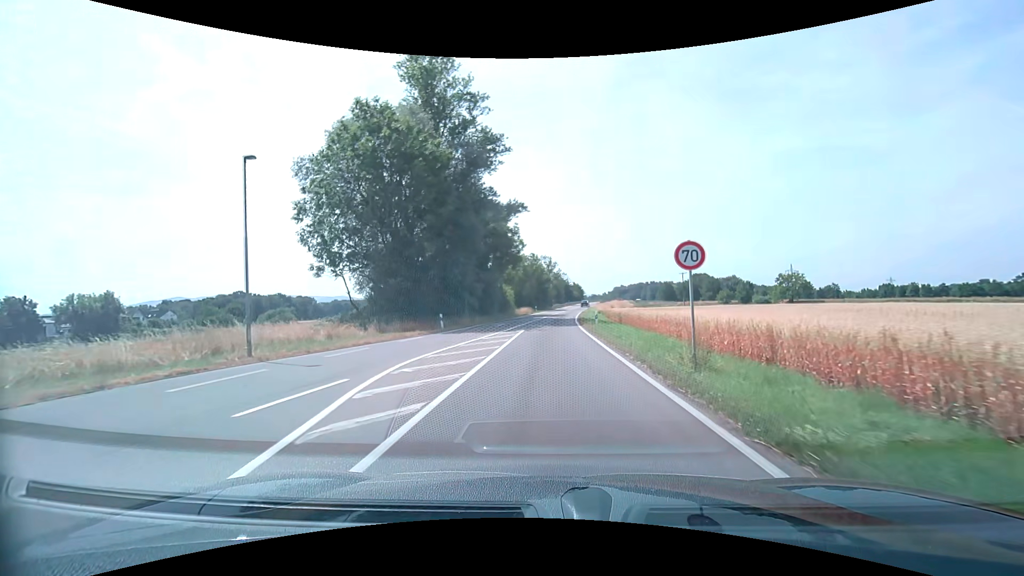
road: secondary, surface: asphalt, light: Day
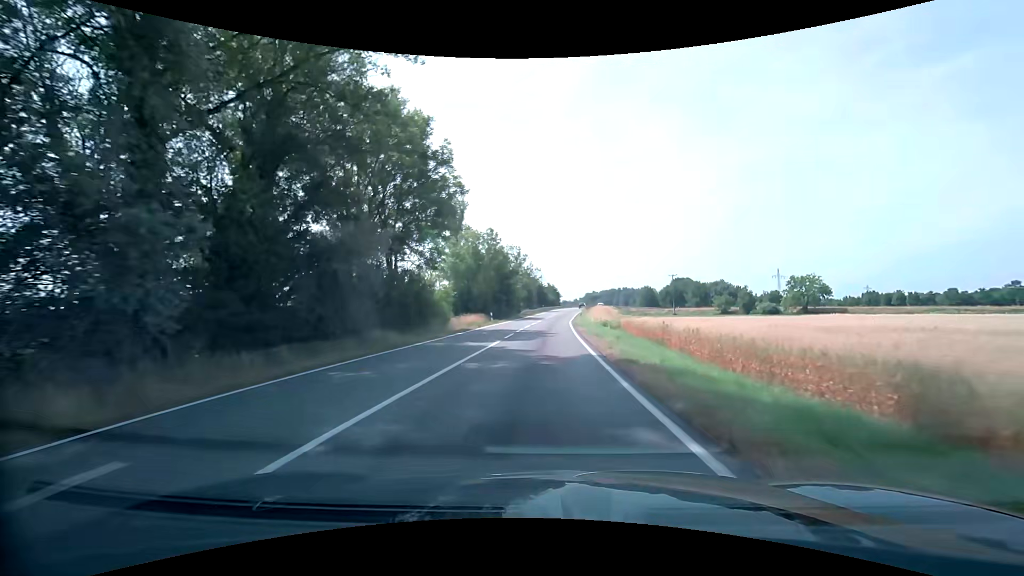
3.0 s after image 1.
(+0.7, +34.6) m; +4°
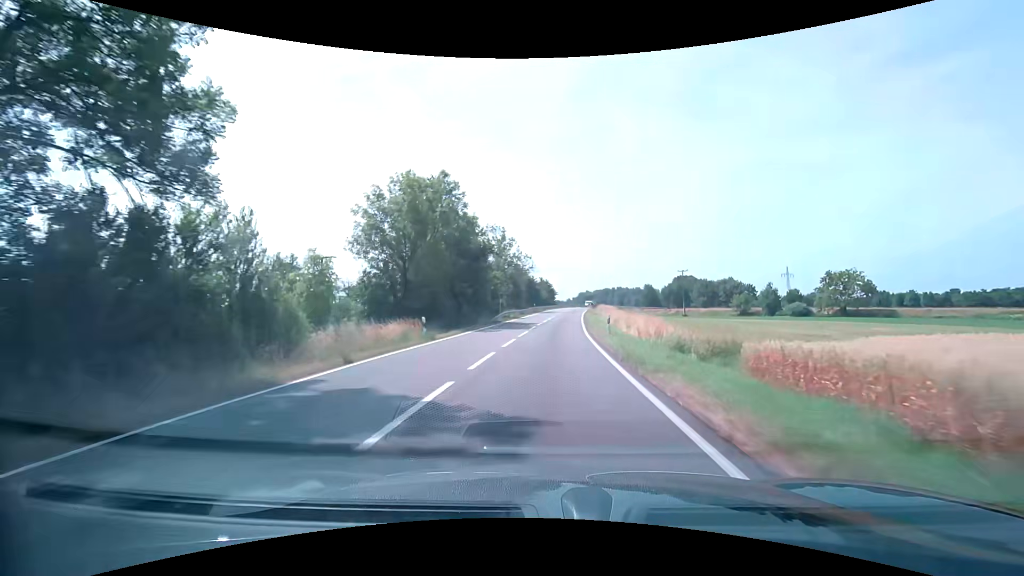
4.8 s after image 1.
(-0.1, +24.4) m; 0°
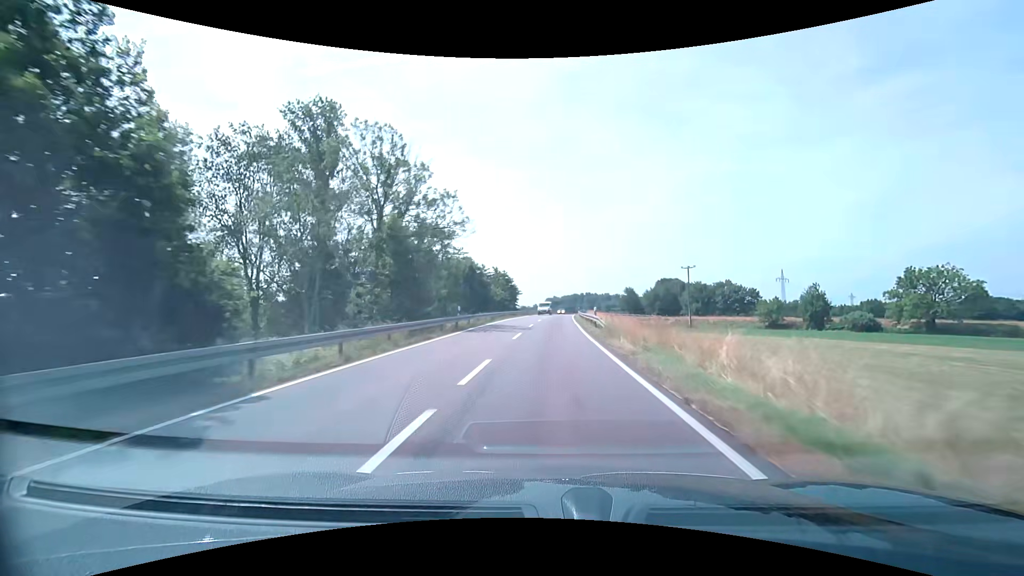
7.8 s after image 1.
(+1.7, +44.4) m; +4°
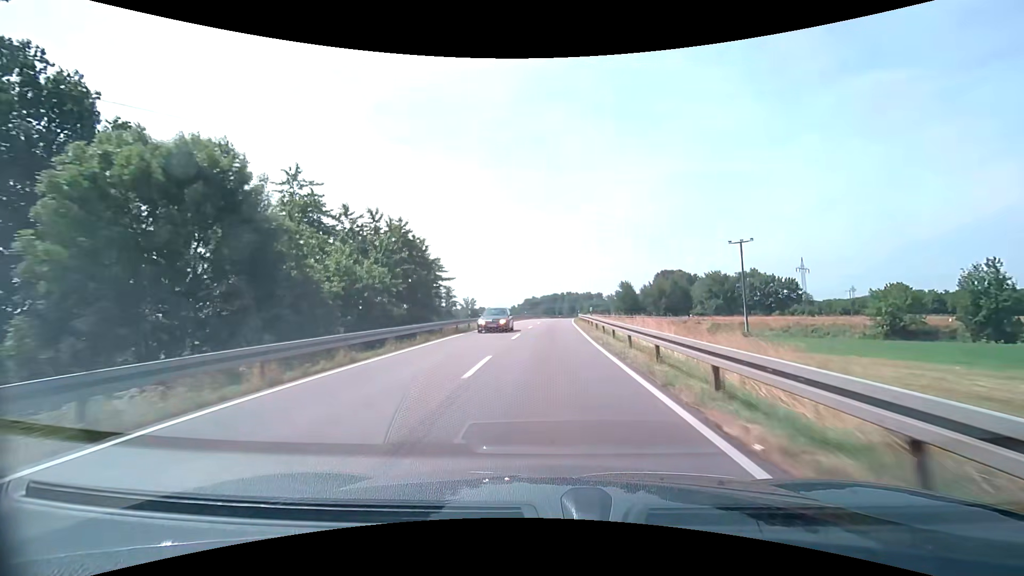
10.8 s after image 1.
(+1.0, +47.3) m; +3°
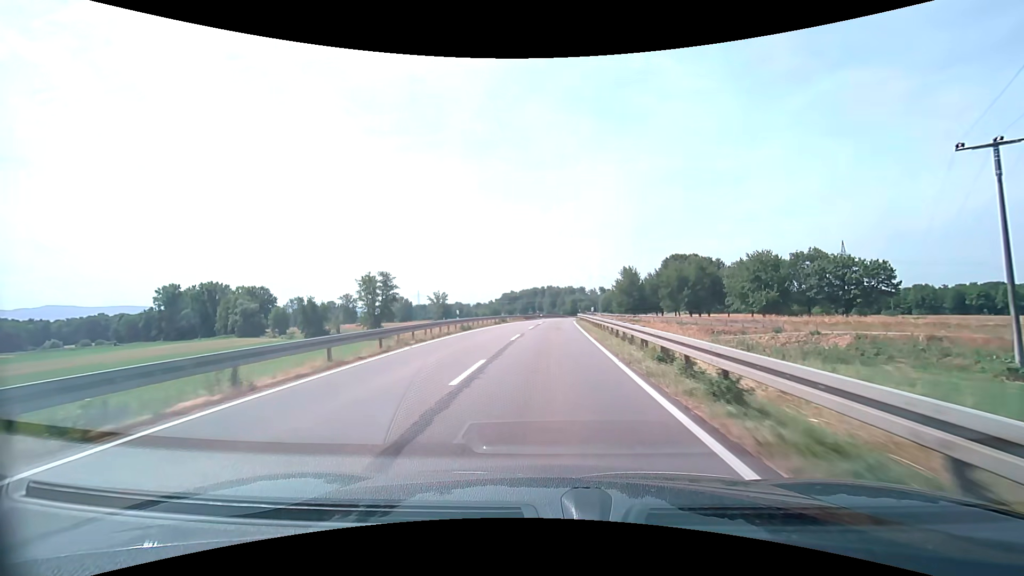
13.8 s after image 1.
(+0.9, +48.8) m; +2°
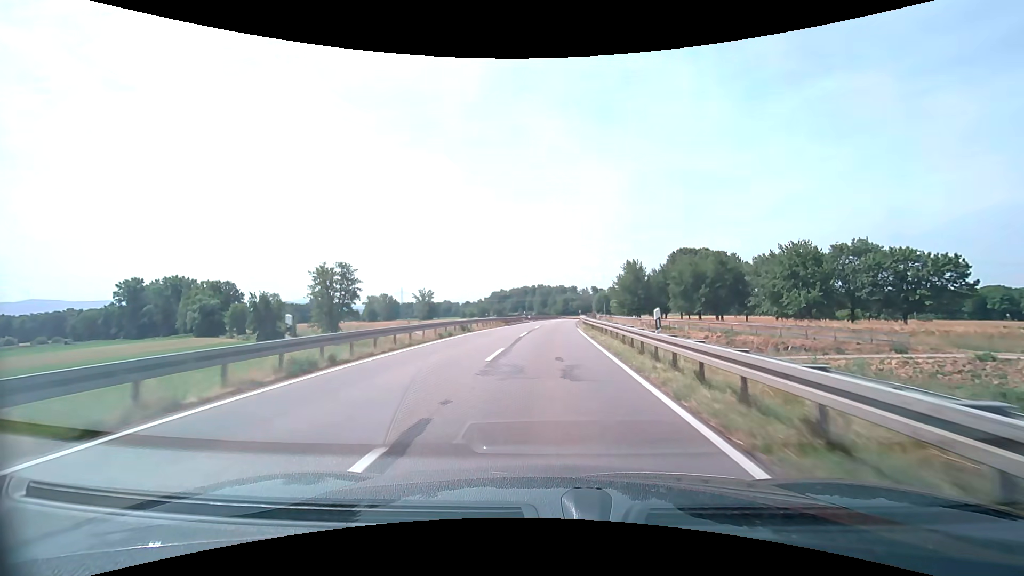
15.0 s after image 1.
(+0.2, +20.0) m; +1°
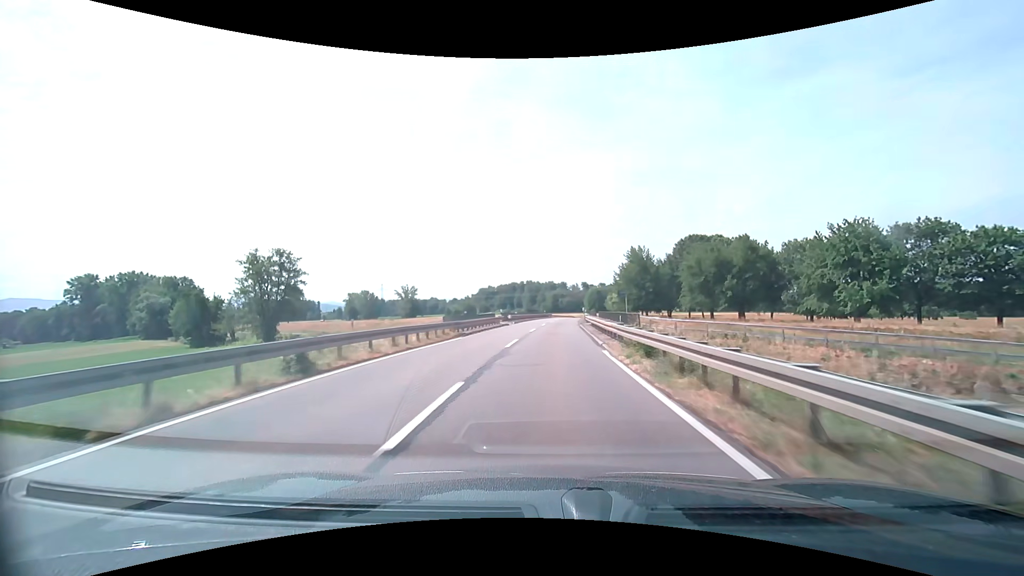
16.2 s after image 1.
(+0.2, +20.1) m; +1°
(0, +10) (0, +20) (+1, +30) (+1, +40) (+2, +50) (+2, +60) (+3, +70) (+4, +80) (+5, +90) (+6, +100) m
